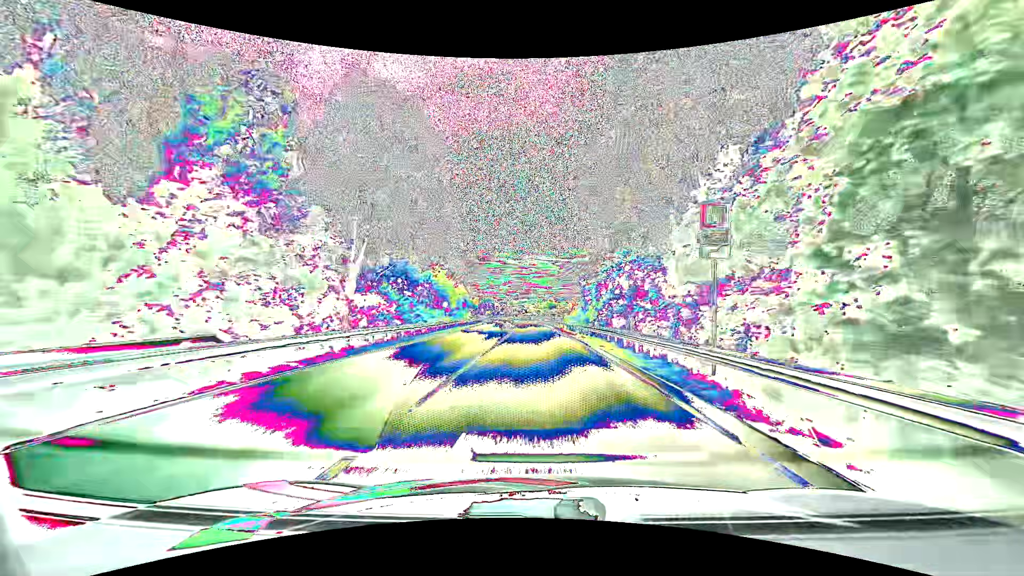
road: primary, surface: asphalt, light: Day
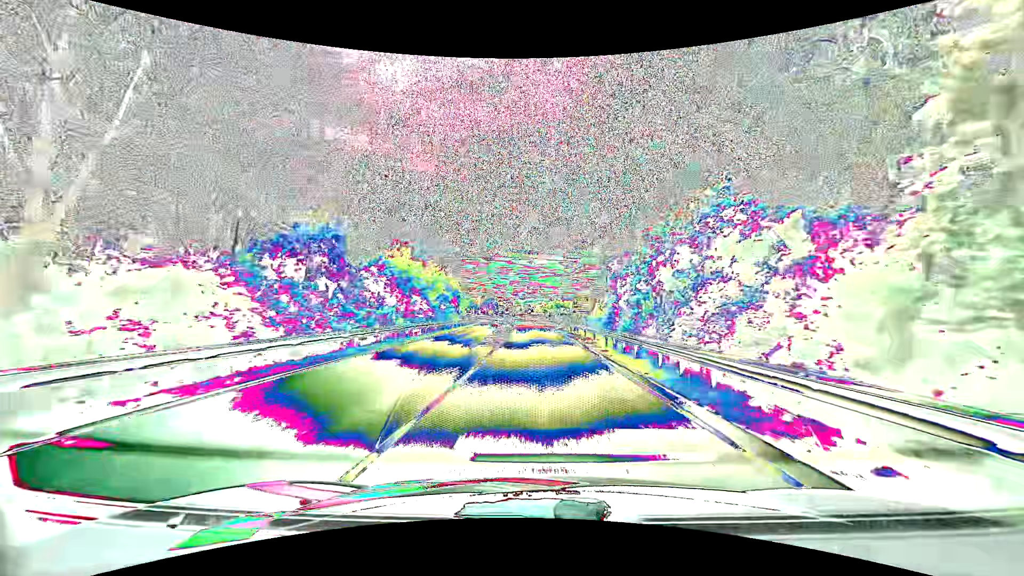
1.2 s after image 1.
(-0.2, +21.5) m; -1°
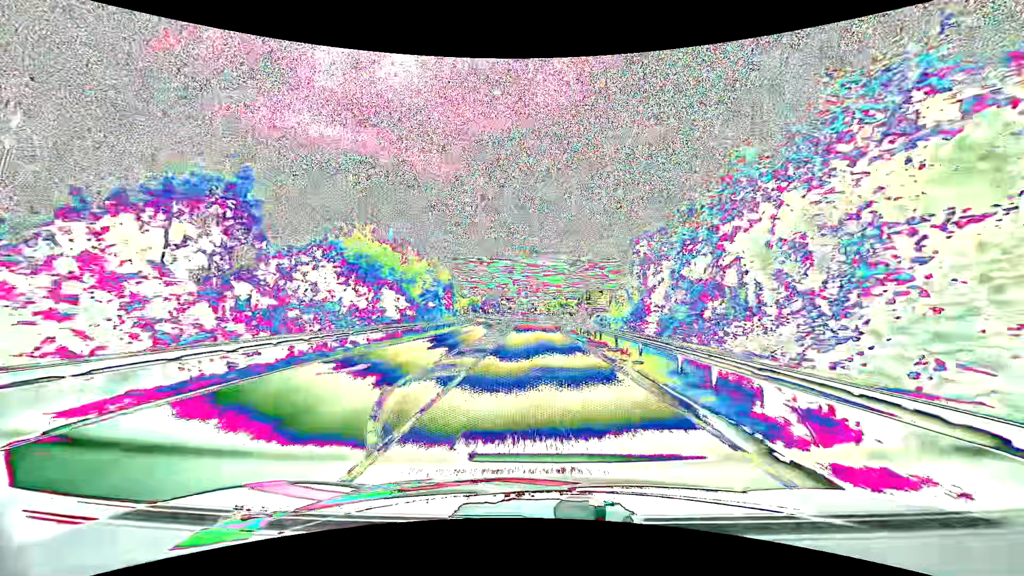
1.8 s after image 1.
(0.0, +10.8) m; 0°
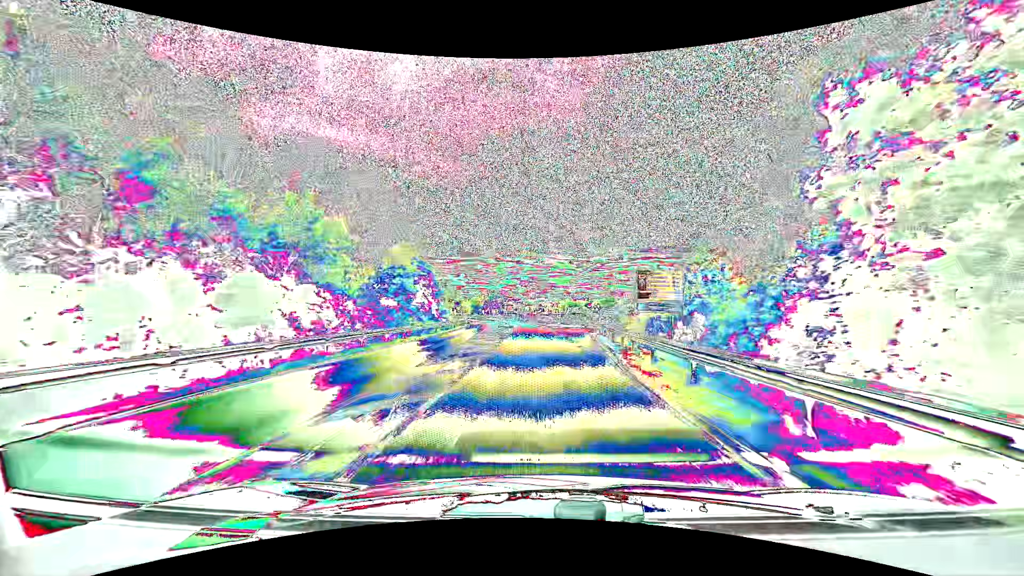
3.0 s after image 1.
(0.0, +21.7) m; -1°
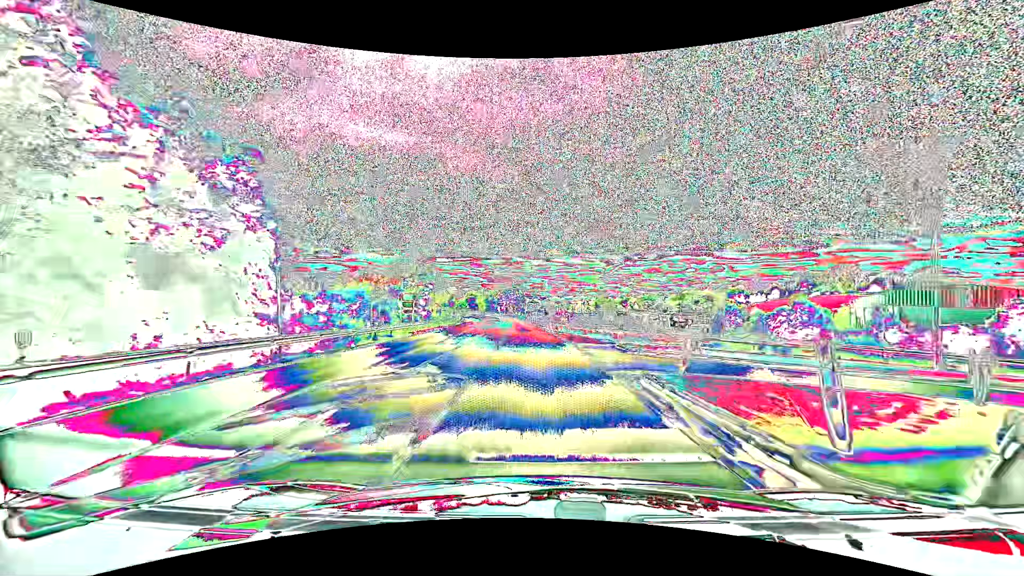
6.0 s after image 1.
(-1.4, +54.8) m; -3°
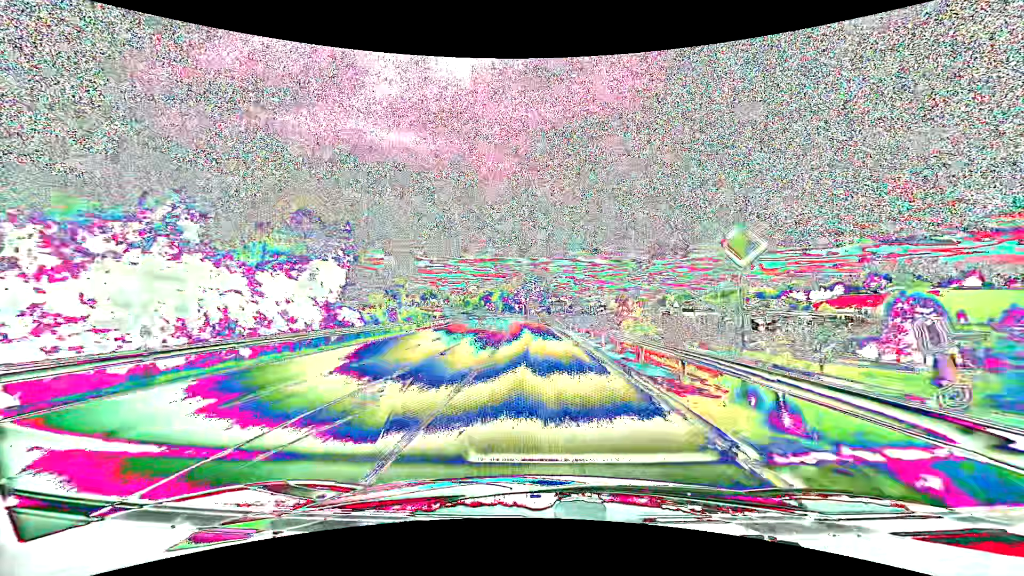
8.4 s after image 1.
(-1.1, +44.7) m; -3°
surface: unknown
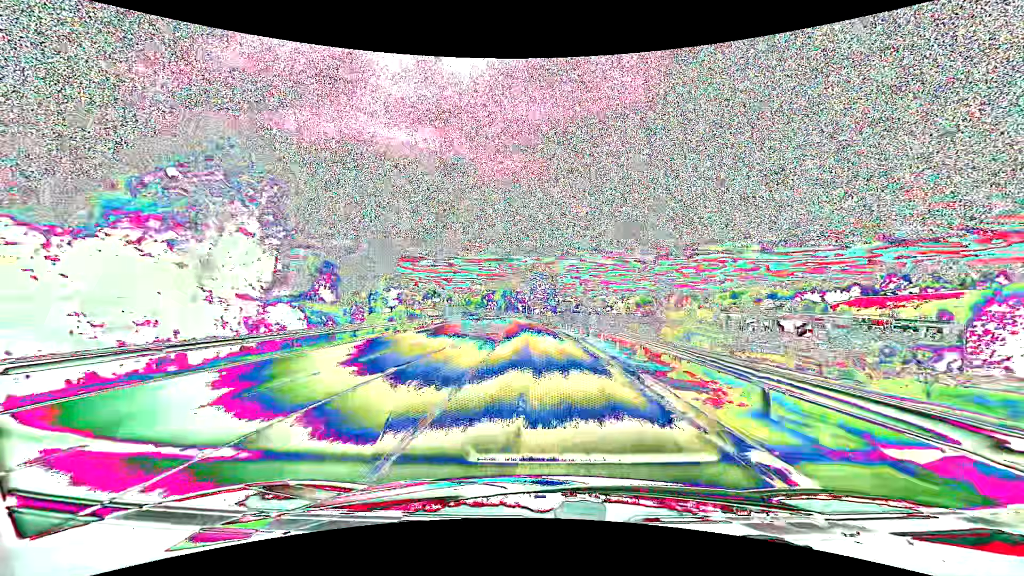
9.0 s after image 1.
(0.0, +11.3) m; -1°
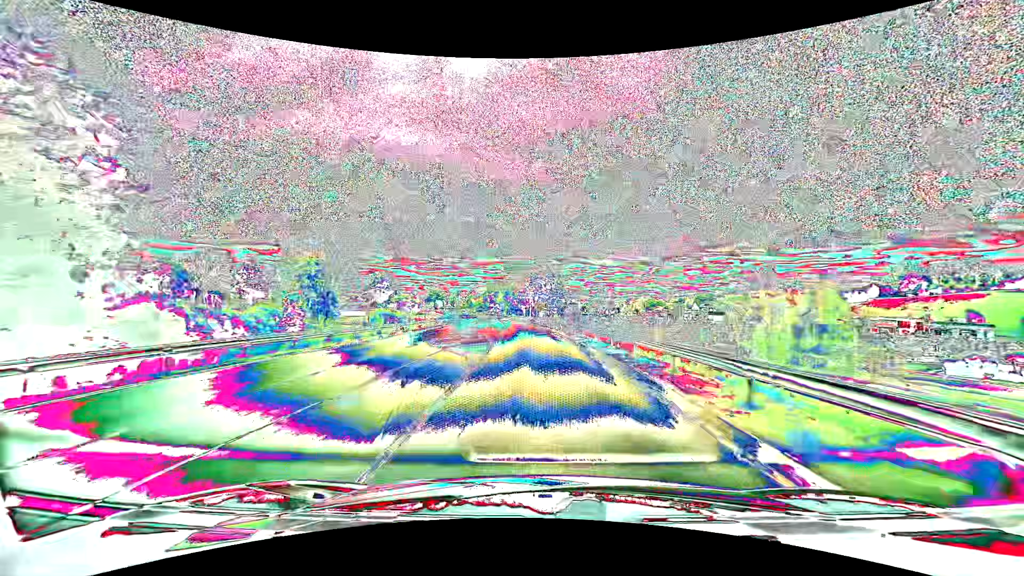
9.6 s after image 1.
(0.0, +11.3) m; 0°
(0, +10) (0, +20) (0, +30) (-1, +40) (-1, +50) (-2, +60) (-3, +70) (-4, +80) (-5, +90) (-6, +100) m
